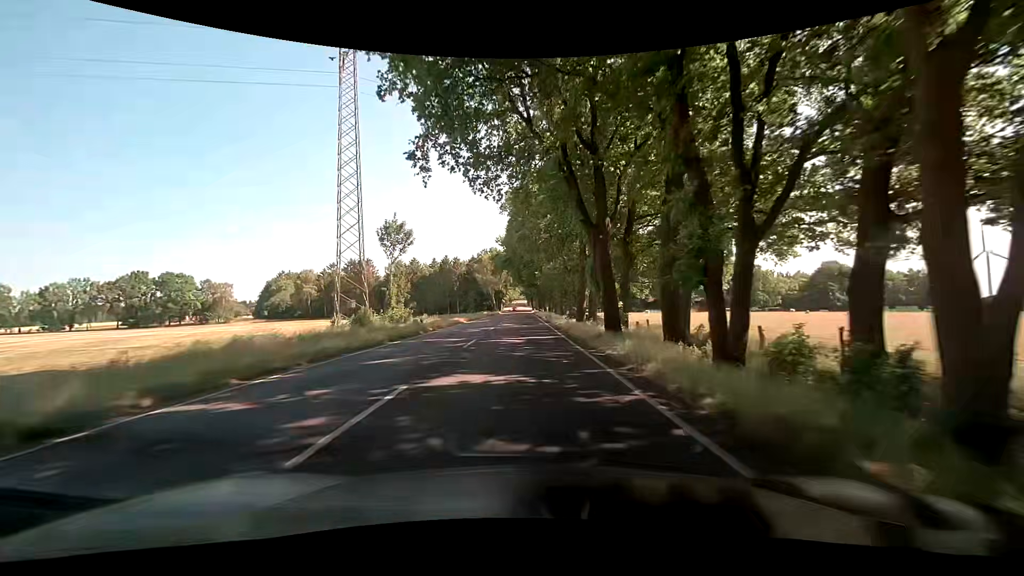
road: primary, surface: asphalt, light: Day
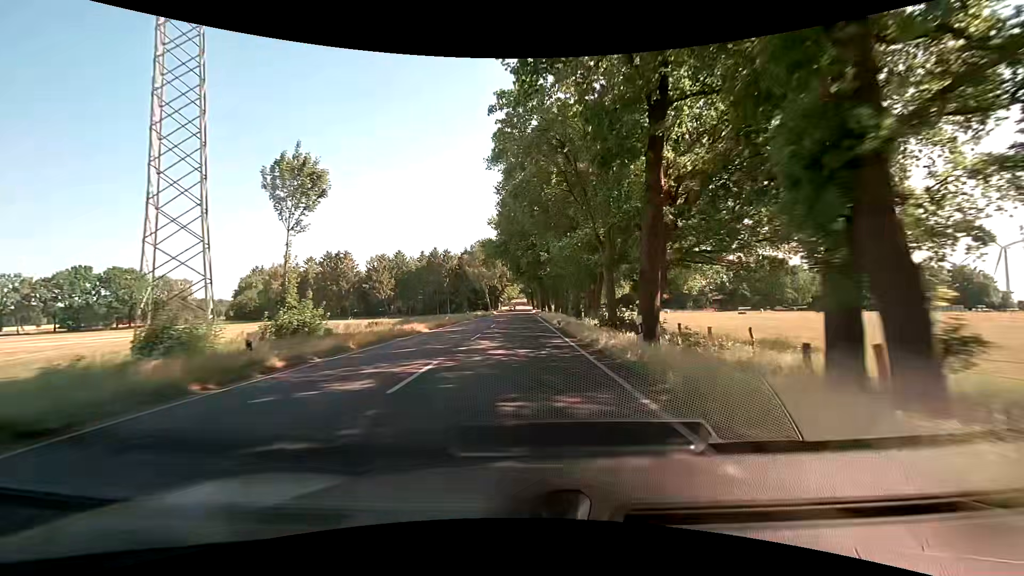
(0.0, +21.1) m; 0°
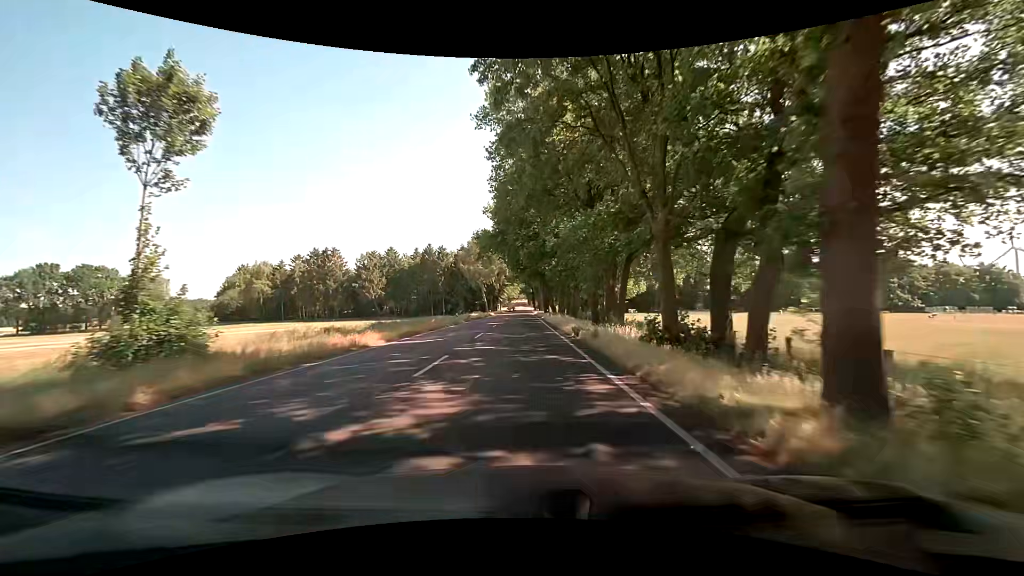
(0.0, +10.5) m; 0°
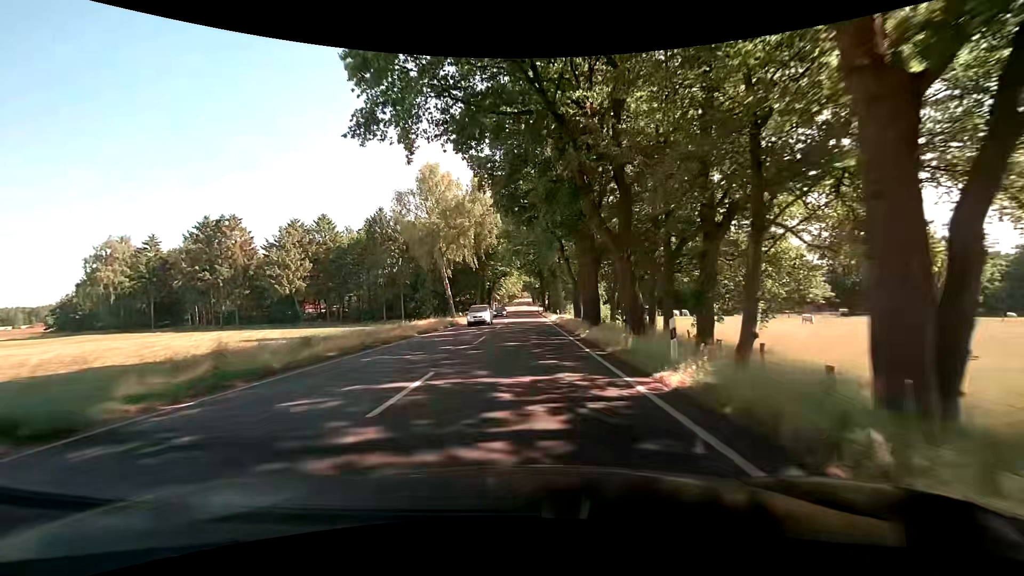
(+0.2, +52.8) m; 0°
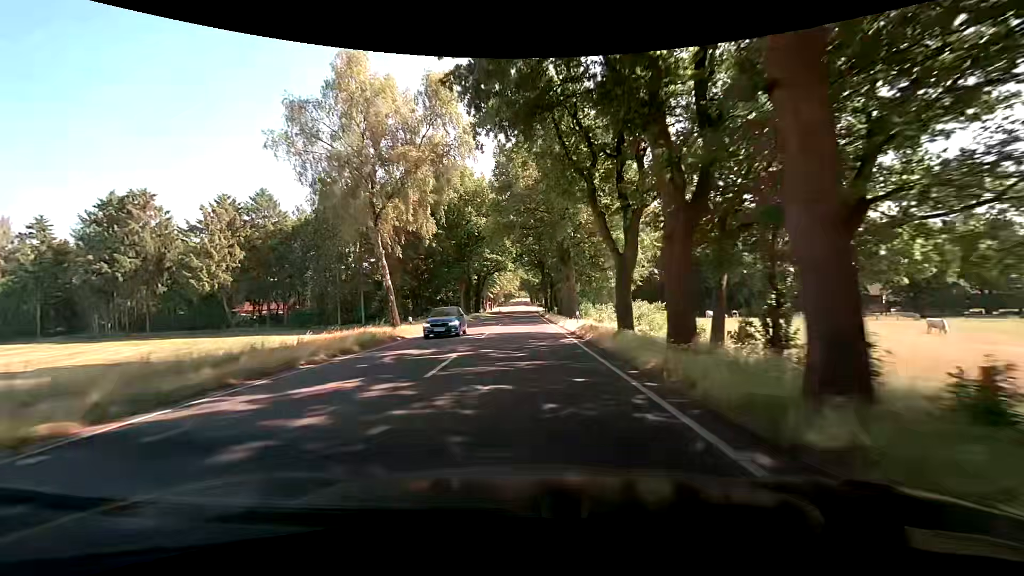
(+0.1, +21.4) m; -1°
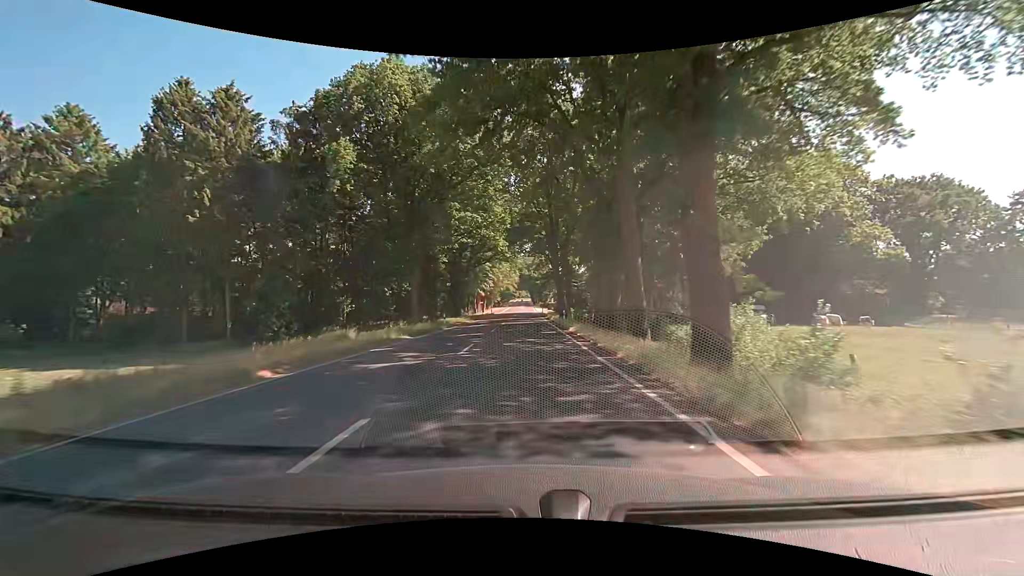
(+0.6, +32.4) m; +1°
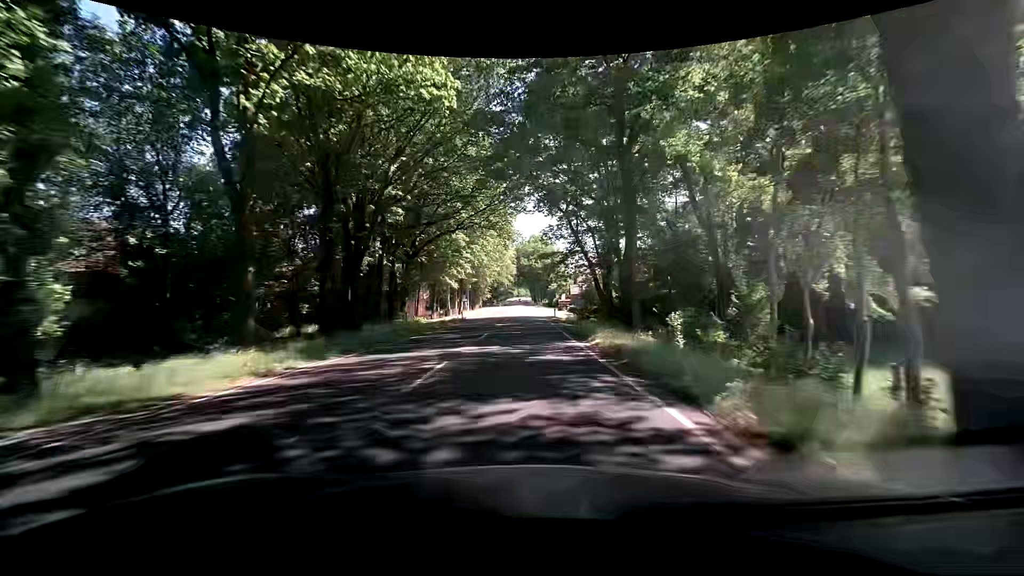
(+0.1, +43.3) m; 0°
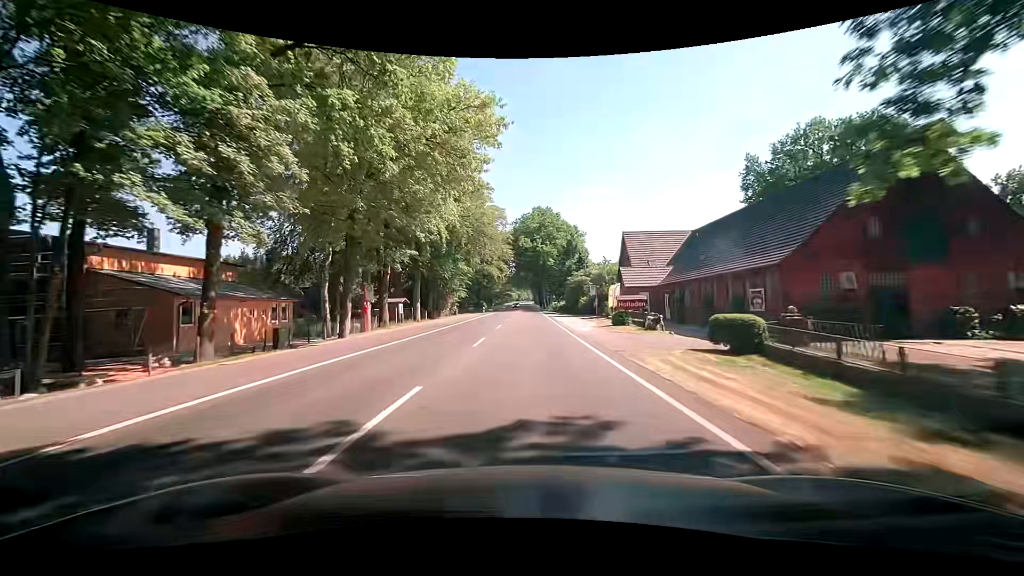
(+0.2, +53.3) m; 0°
(0, +10) (0, +20) (0, +30) (0, +40) (0, +50) (+1, +60) (+1, +70) (+1, +80) (+1, +90) (+1, +100) m
